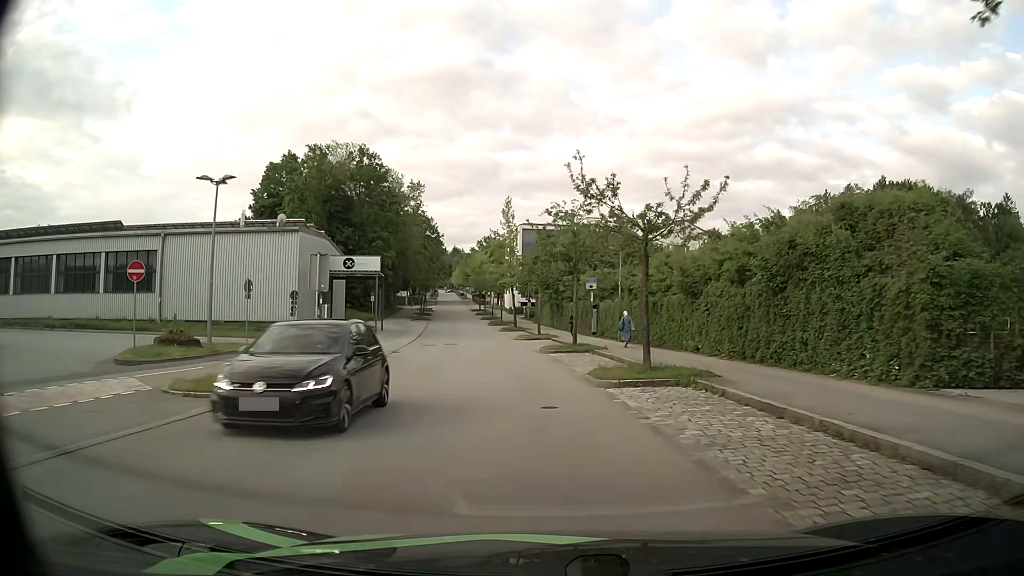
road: residential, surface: asphalt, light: Day
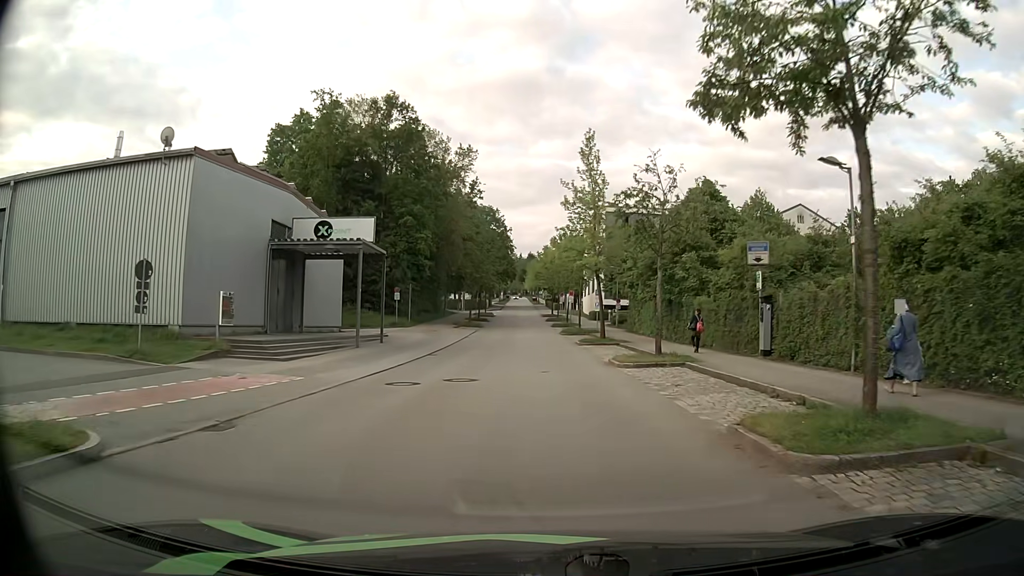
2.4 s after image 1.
(-1.5, +22.4) m; -6°
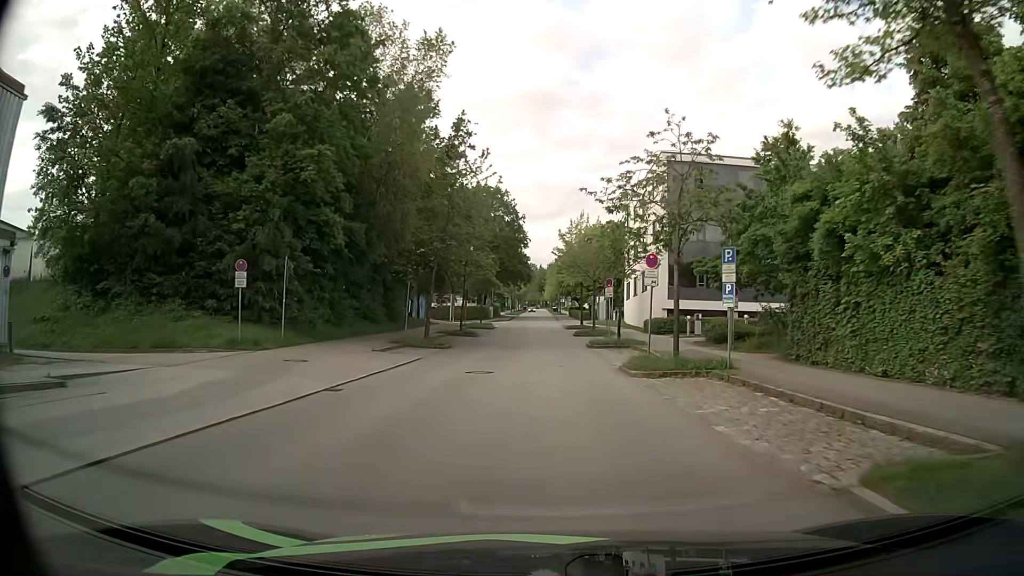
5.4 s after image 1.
(-0.6, +31.6) m; -2°
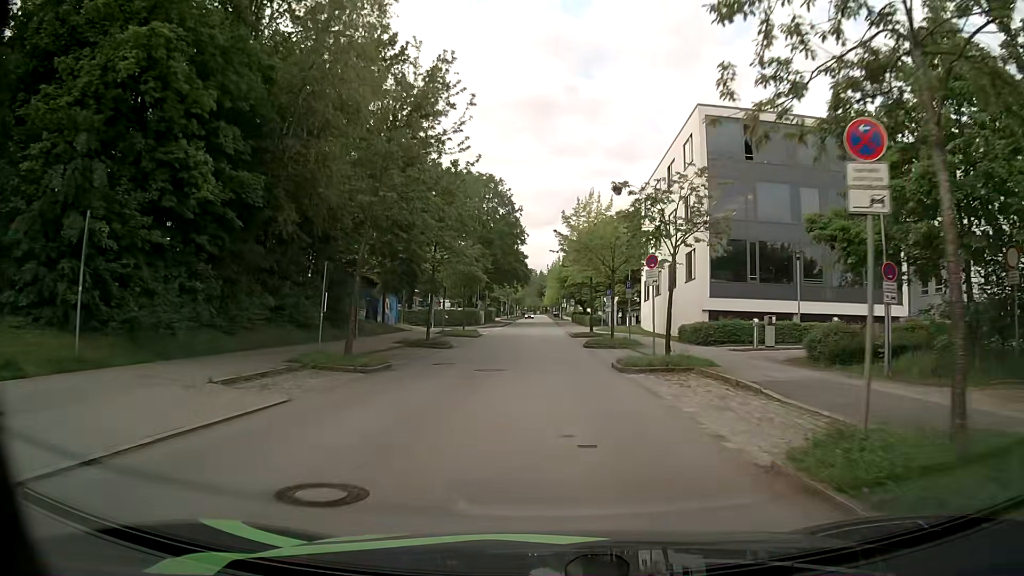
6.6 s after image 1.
(-0.1, +13.0) m; 0°
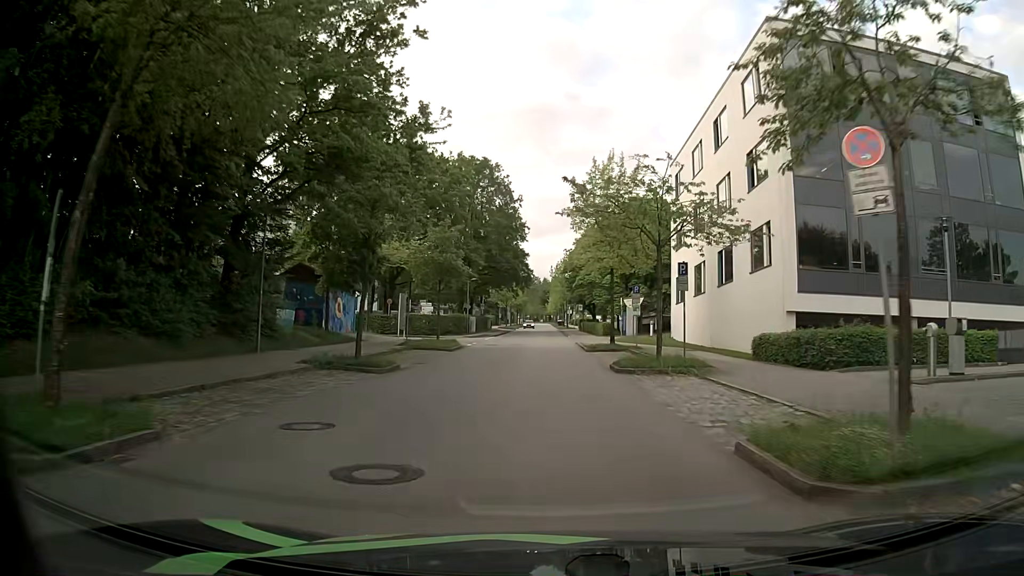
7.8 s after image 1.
(0.0, +13.1) m; 0°
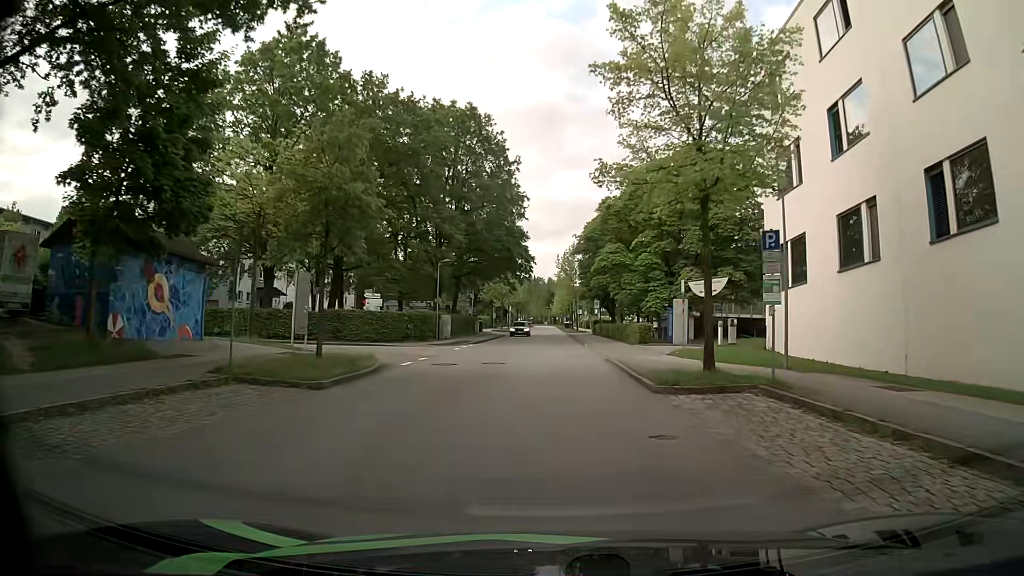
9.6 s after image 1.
(0.0, +19.9) m; 0°
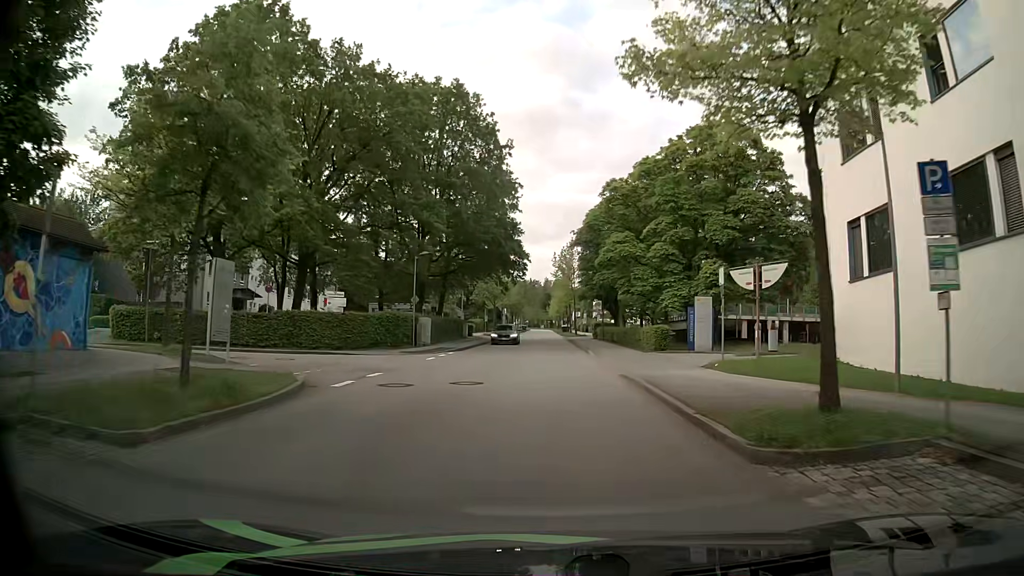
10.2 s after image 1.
(0.0, +6.6) m; 0°
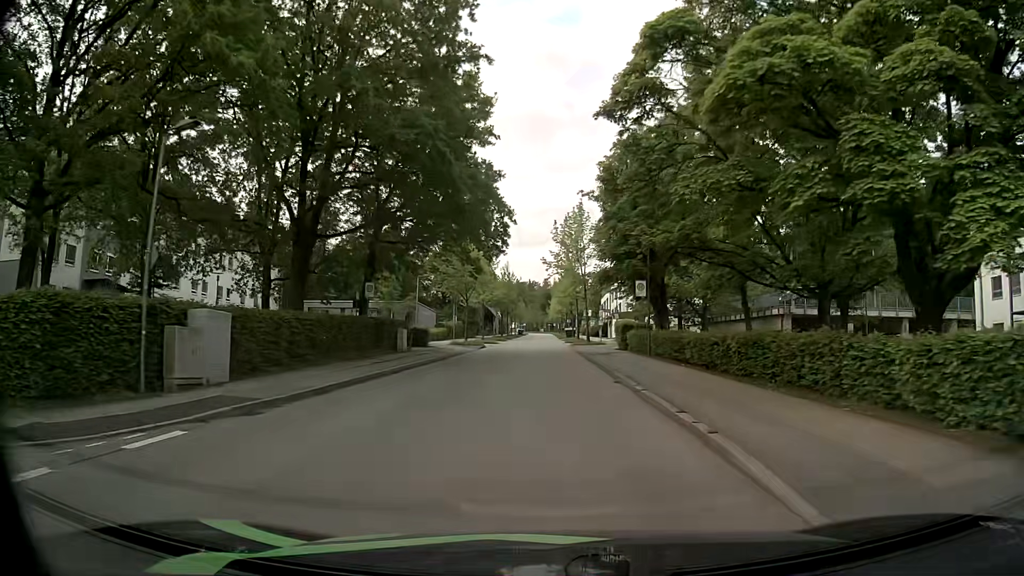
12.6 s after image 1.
(-0.1, +25.8) m; 0°
(0, +10) (0, +20) (-1, +30) (-1, +40) (-1, +50) (-1, +60) (-1, +70) (-2, +80) (-2, +90) (-2, +100) m
